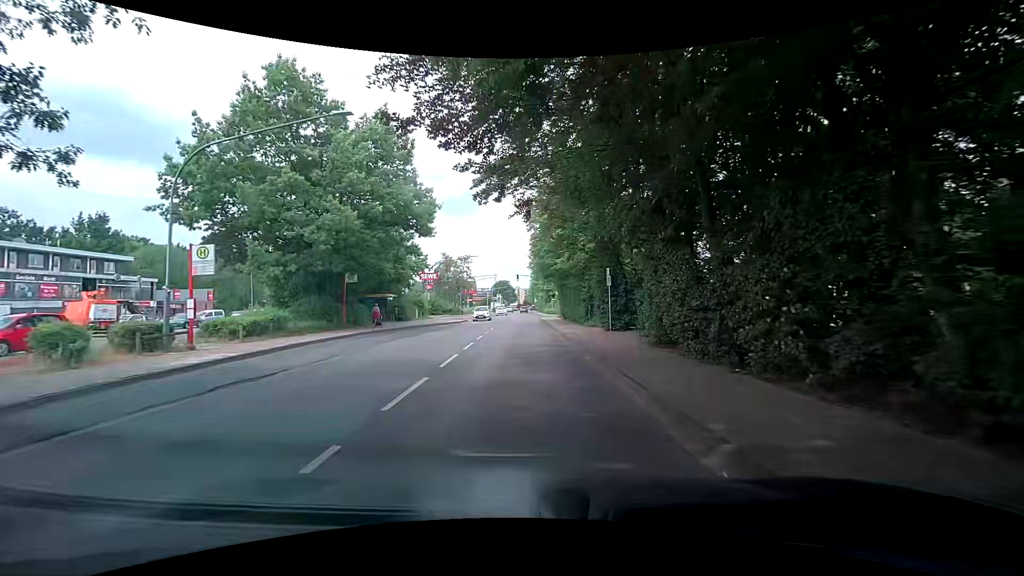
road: secondary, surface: asphalt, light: Day
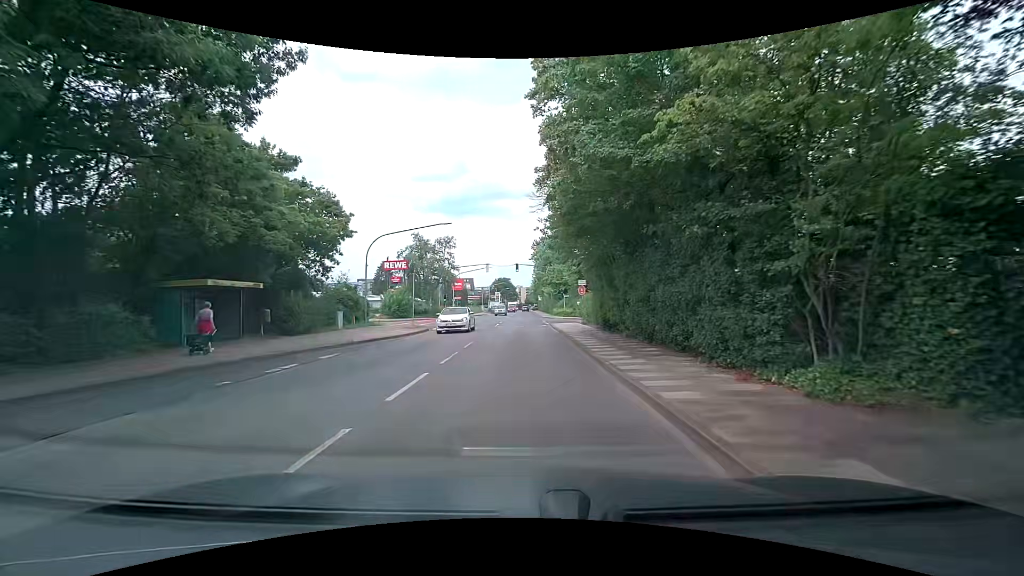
(-0.7, +22.3) m; -2°
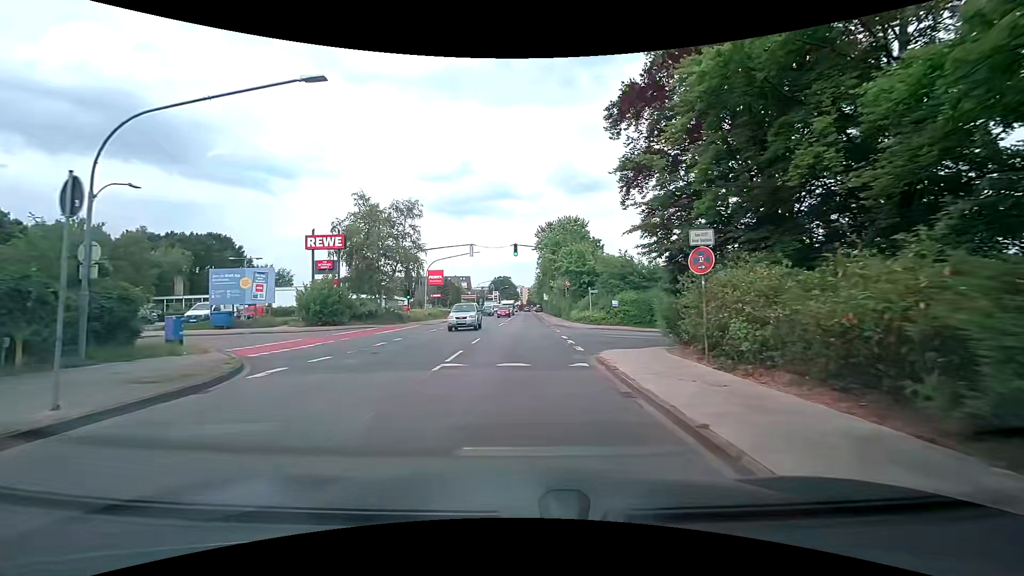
(-0.2, +22.4) m; 0°
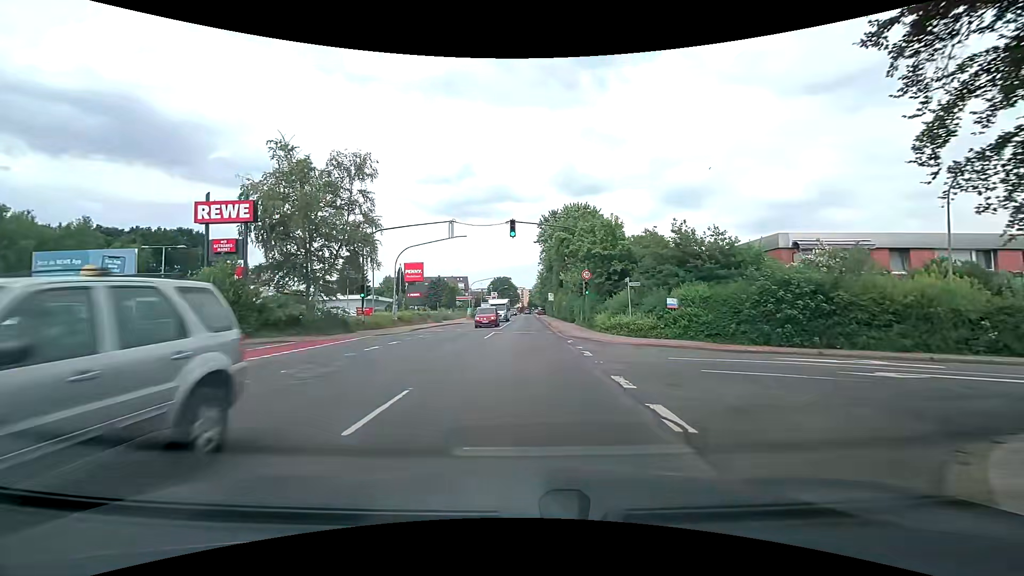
(-0.1, +13.4) m; -1°
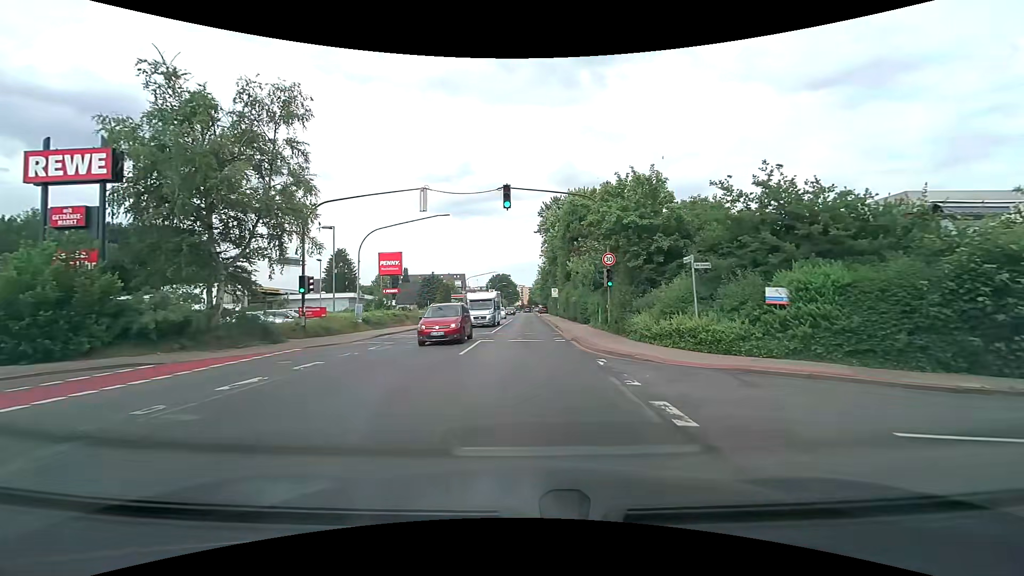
(+0.1, +8.9) m; +1°
(0, +10) (0, +20) (0, +30) (0, +40) (0, +50) (0, +60) (0, +70) (0, +80) (0, +90) (0, +100) m
